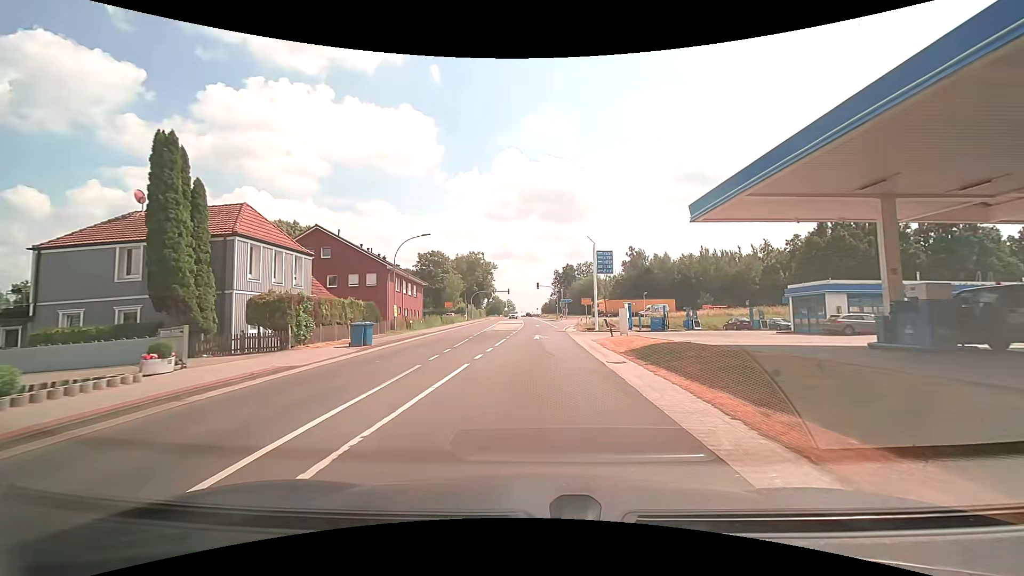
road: secondary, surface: asphalt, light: Day
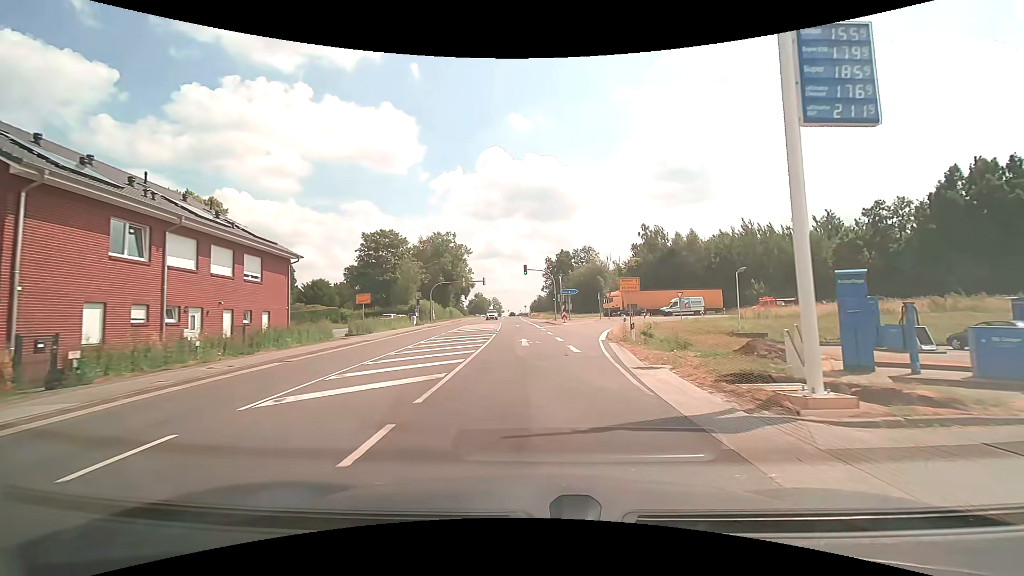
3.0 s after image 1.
(+0.1, +31.7) m; +1°
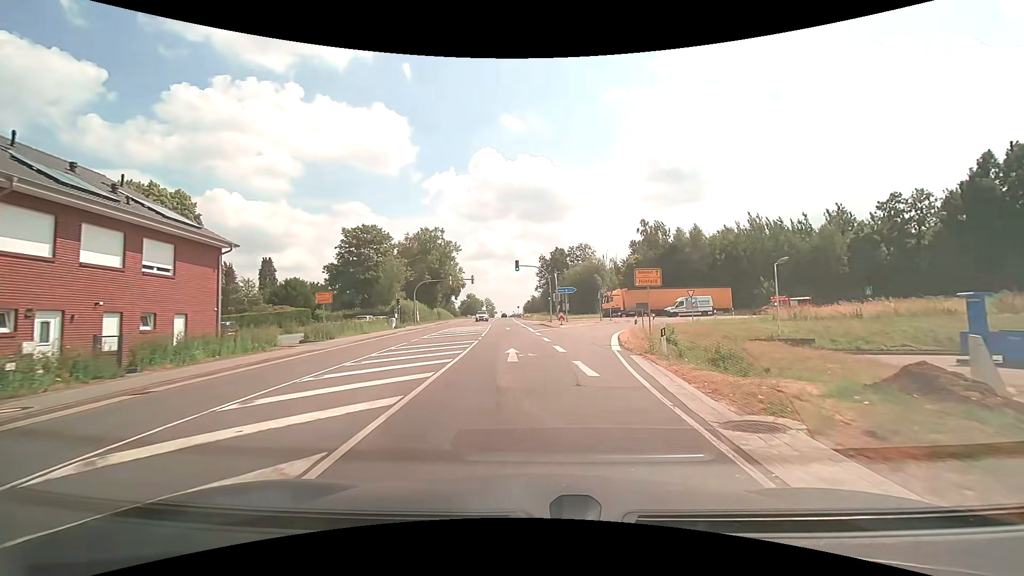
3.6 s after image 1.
(+0.1, +6.0) m; +1°
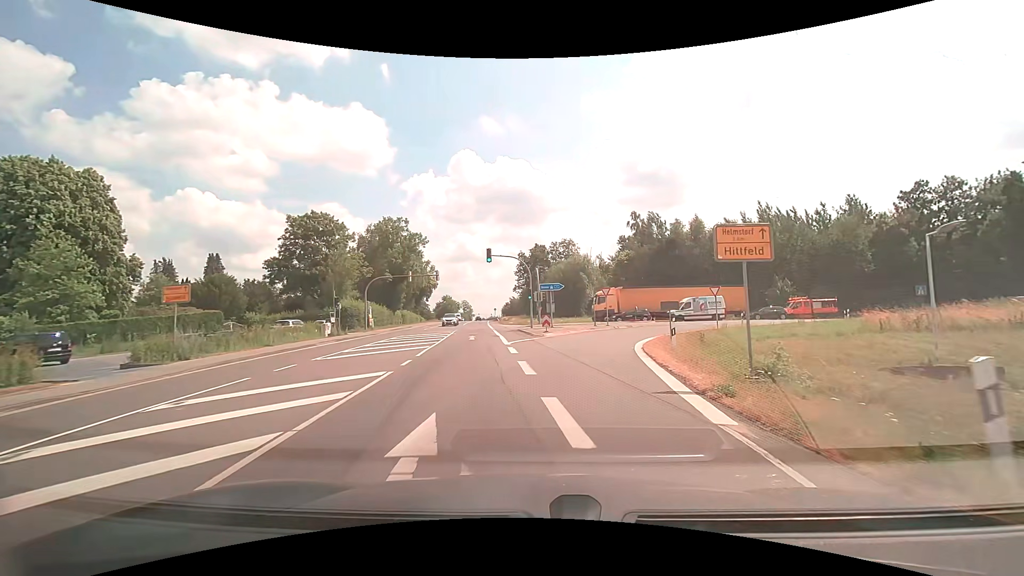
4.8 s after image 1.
(+0.2, +11.4) m; +2°
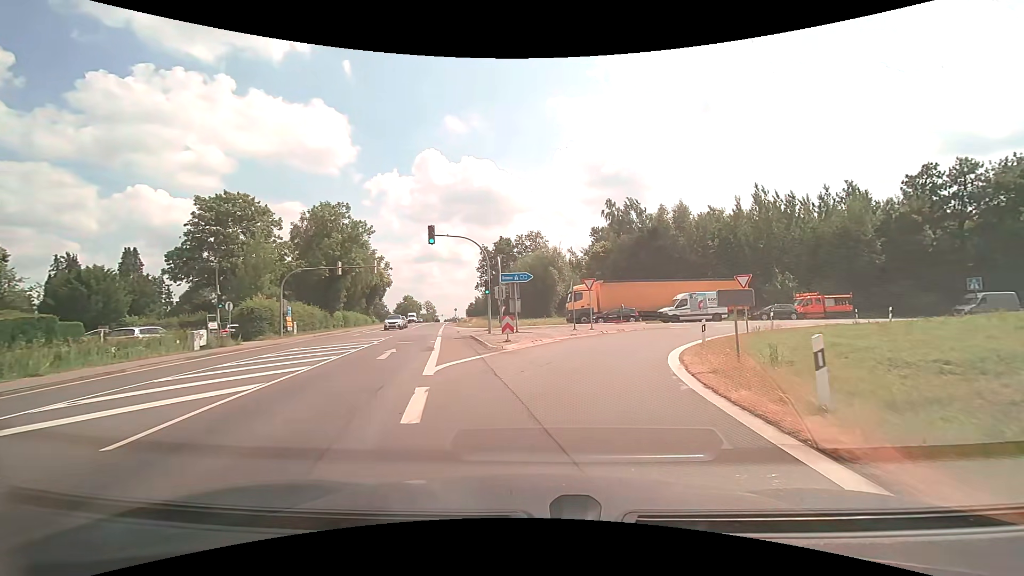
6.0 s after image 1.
(+0.4, +10.8) m; +4°
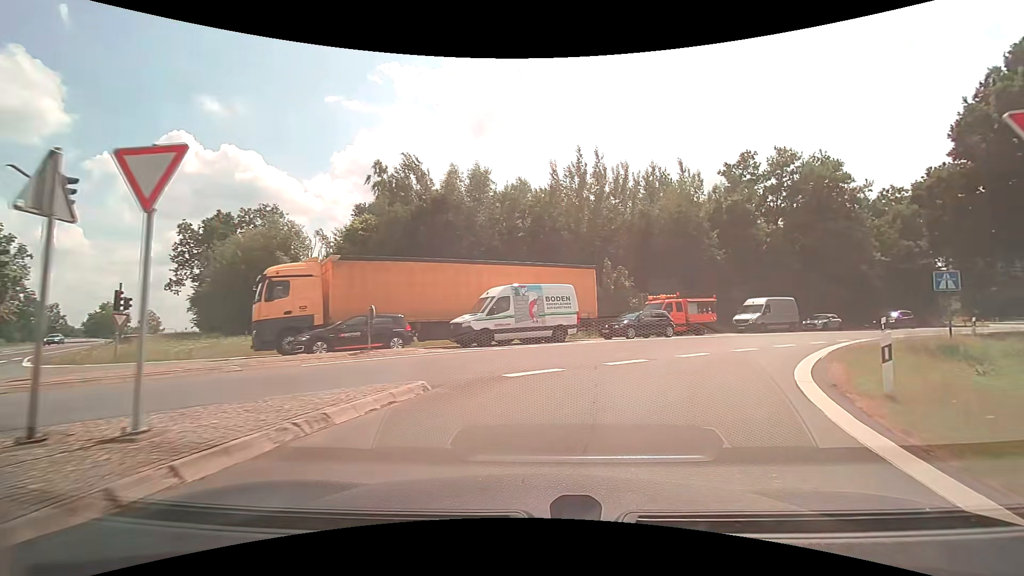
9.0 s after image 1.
(+4.1, +23.9) m; +25°
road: motorway_link
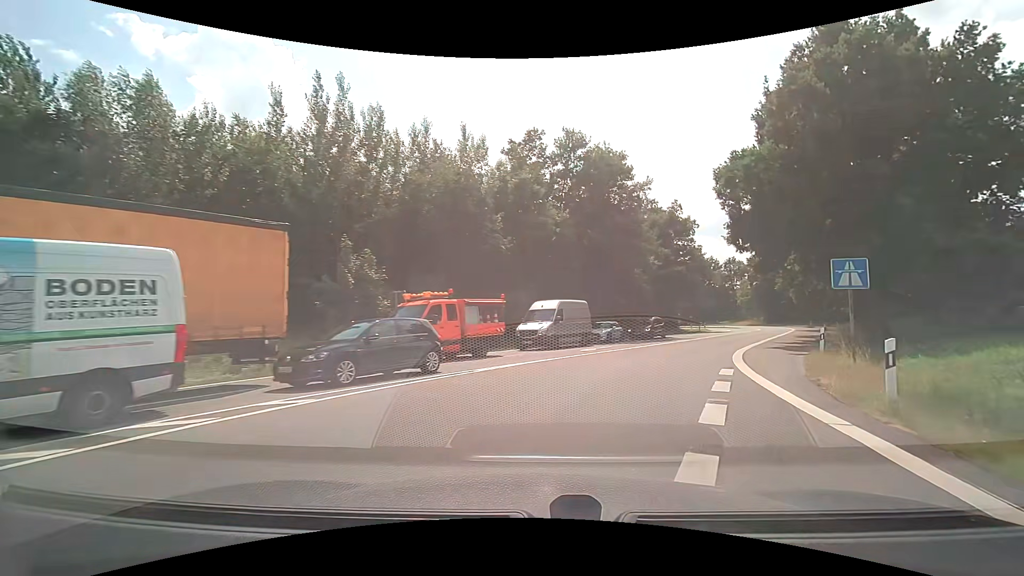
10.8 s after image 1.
(+3.0, +13.7) m; +25°
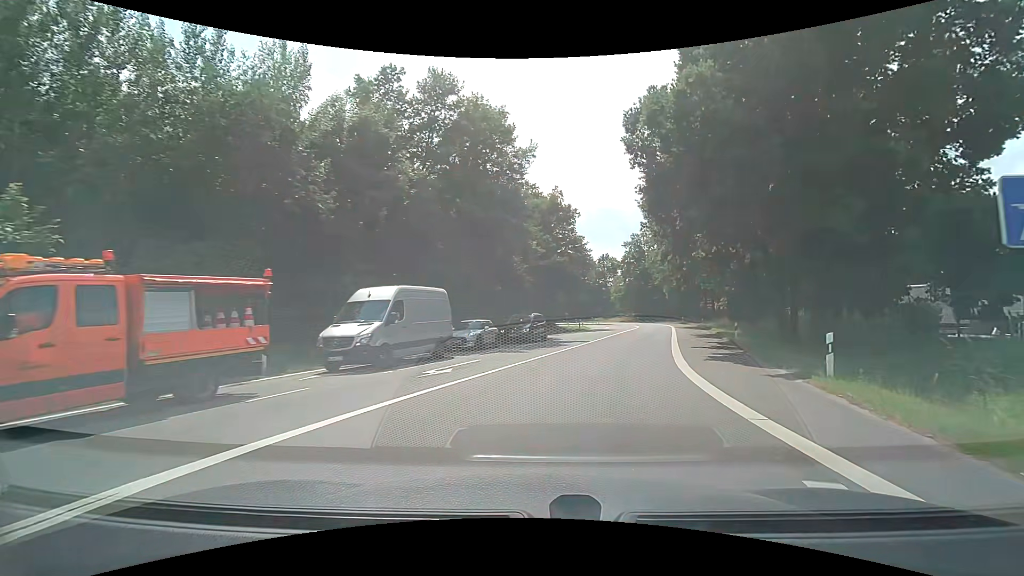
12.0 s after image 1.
(+1.4, +10.2) m; +14°
(+1, +10) (+3, +20) (+5, +29) (+8, +39) (+11, +49) (+13, +58) (+15, +68) (+17, +78) (+18, +88) (+17, +98) m
